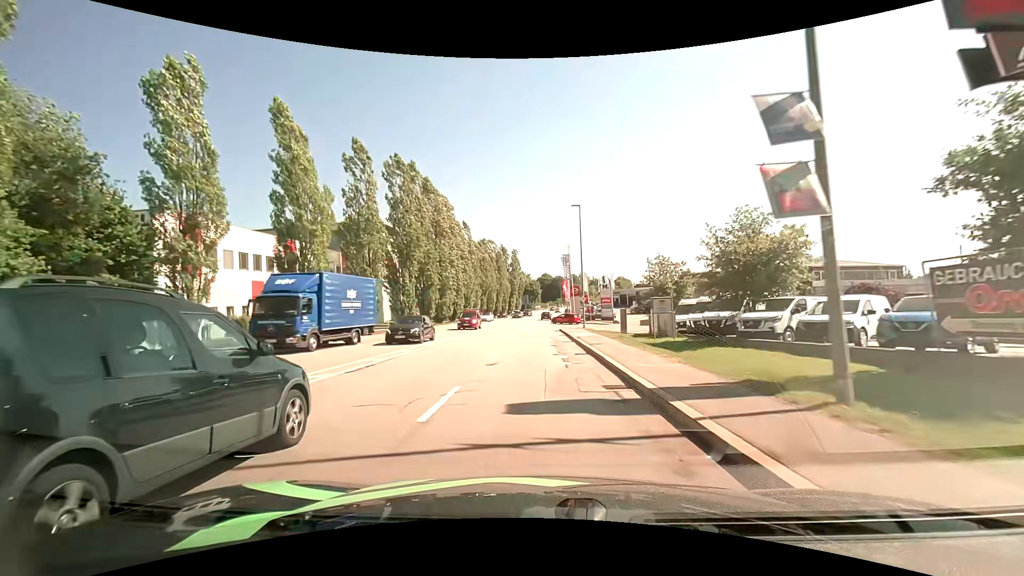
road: tertiary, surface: asphalt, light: Day
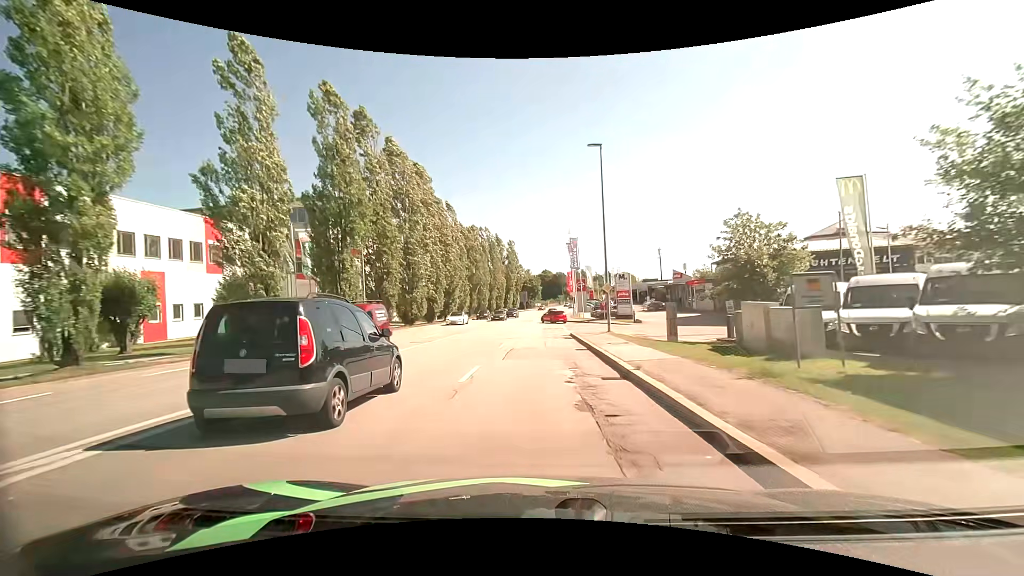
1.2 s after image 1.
(-0.2, +14.6) m; 0°
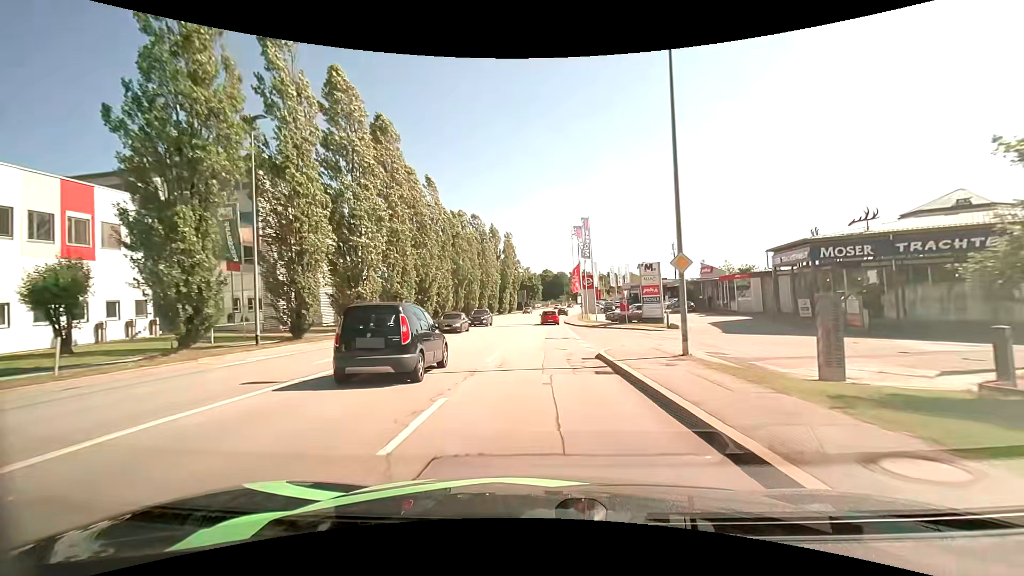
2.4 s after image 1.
(-0.1, +13.8) m; -1°
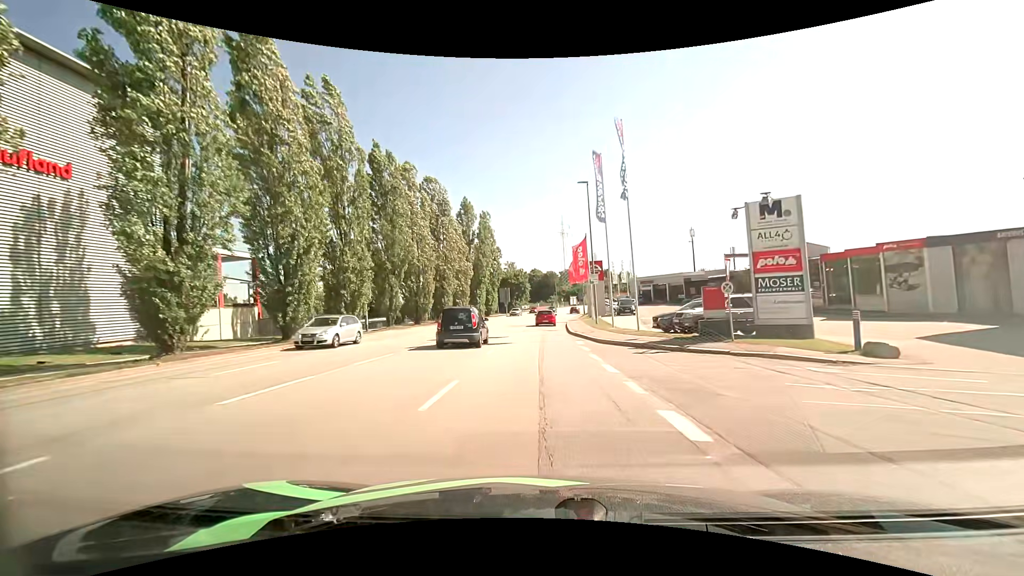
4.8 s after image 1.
(+0.3, +24.7) m; +1°
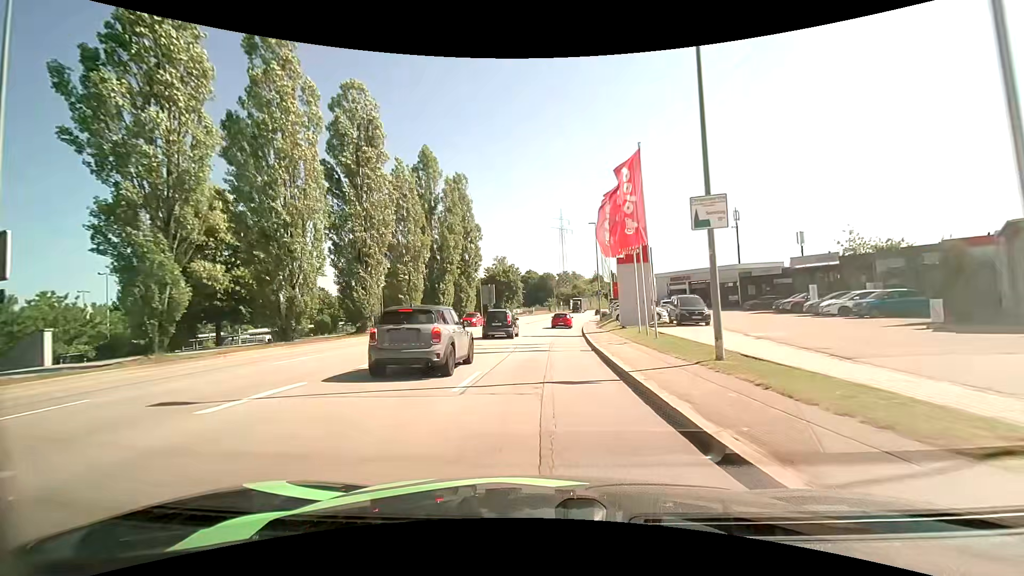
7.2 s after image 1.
(+0.1, +24.7) m; +1°
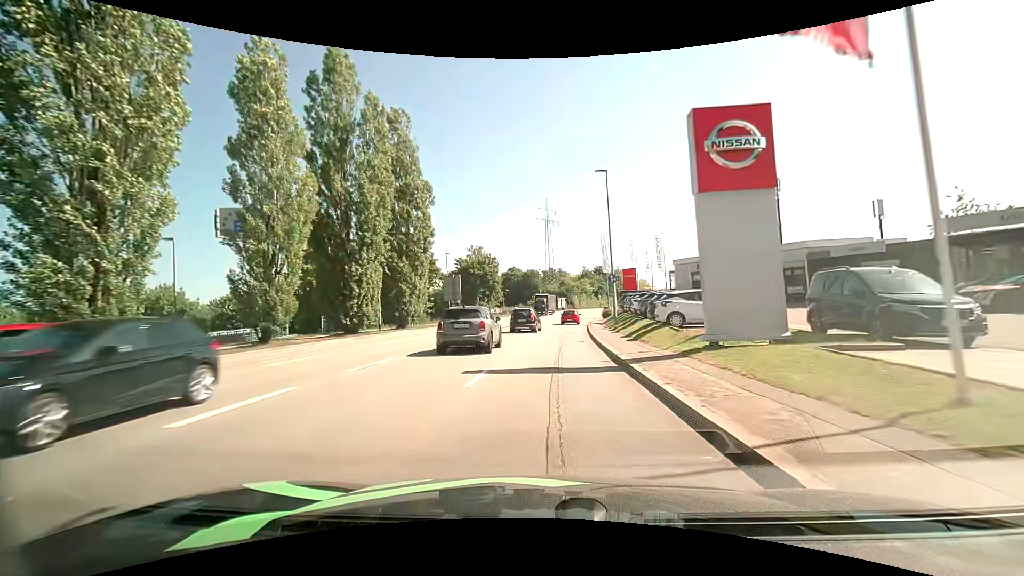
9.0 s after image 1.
(+0.2, +18.8) m; +2°
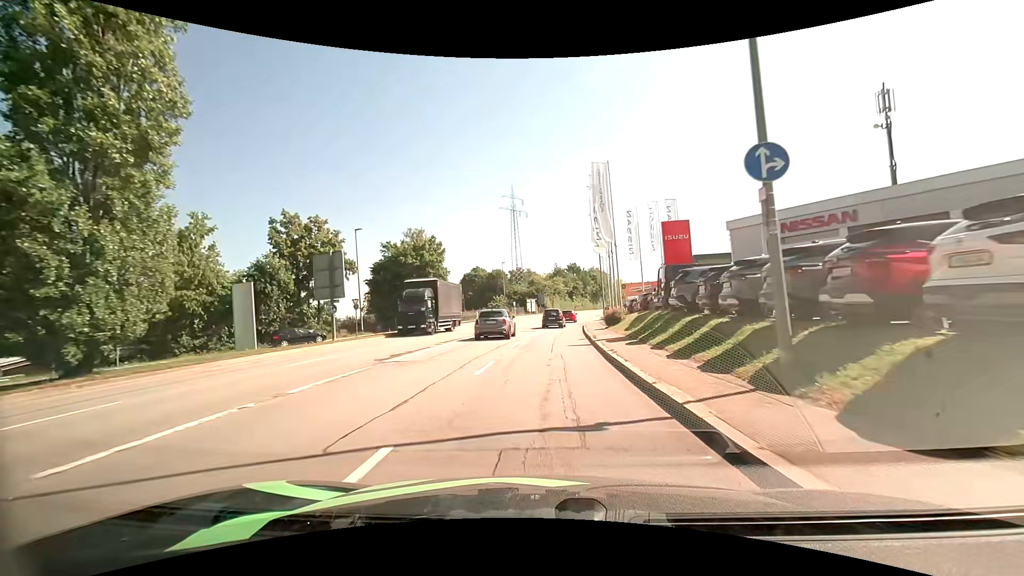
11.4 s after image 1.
(+0.7, +25.3) m; +3°
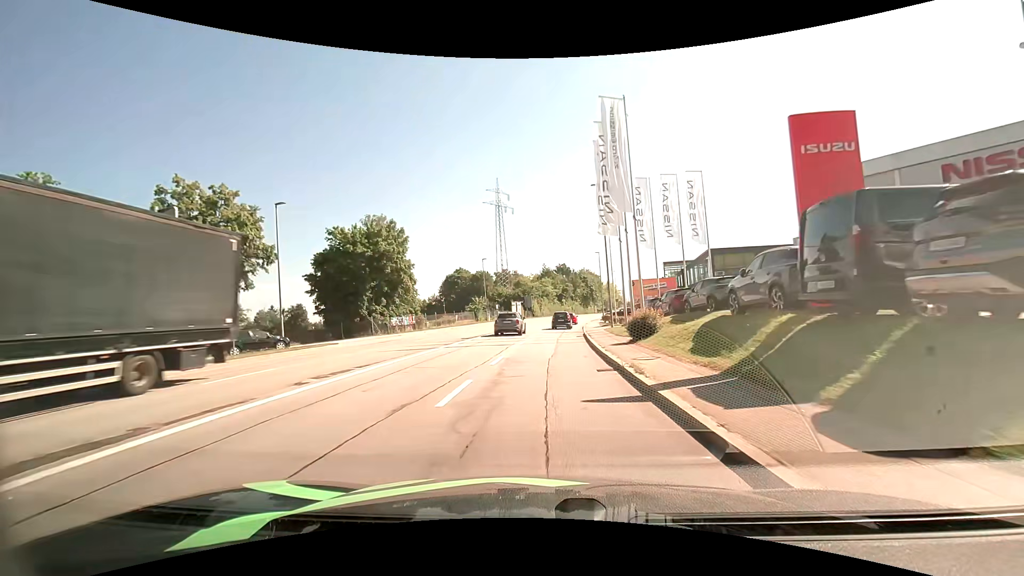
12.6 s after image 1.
(+0.2, +12.6) m; +2°
(0, +10) (0, +20) (+1, +30) (+1, +40) (+2, +50) (+3, +60) (+5, +70) (+6, +80) (+8, +90) (+10, +99) m
